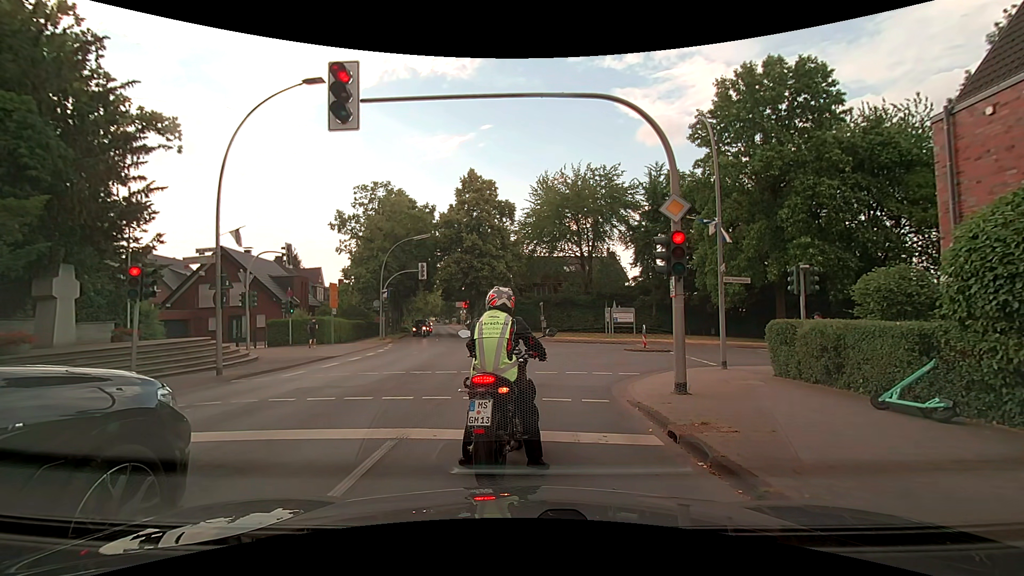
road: secondary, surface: asphalt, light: Day
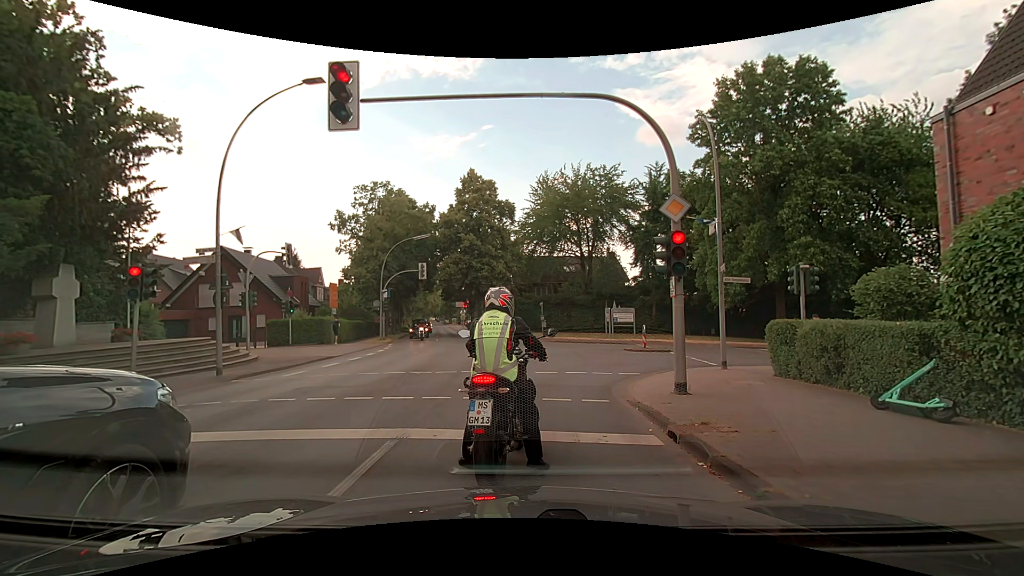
(0.0, 0.0) m; 0°
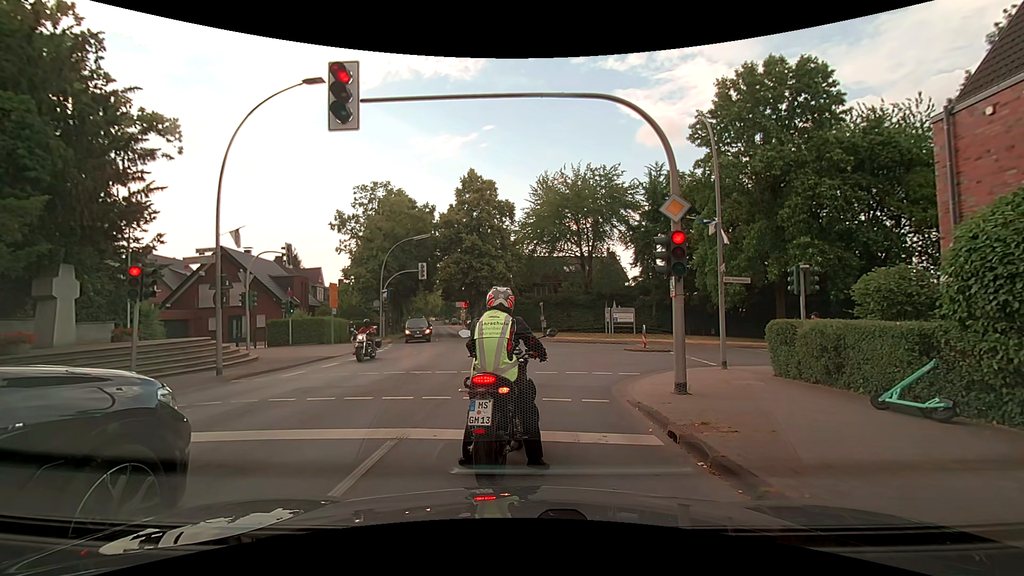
(0.0, 0.0) m; 0°
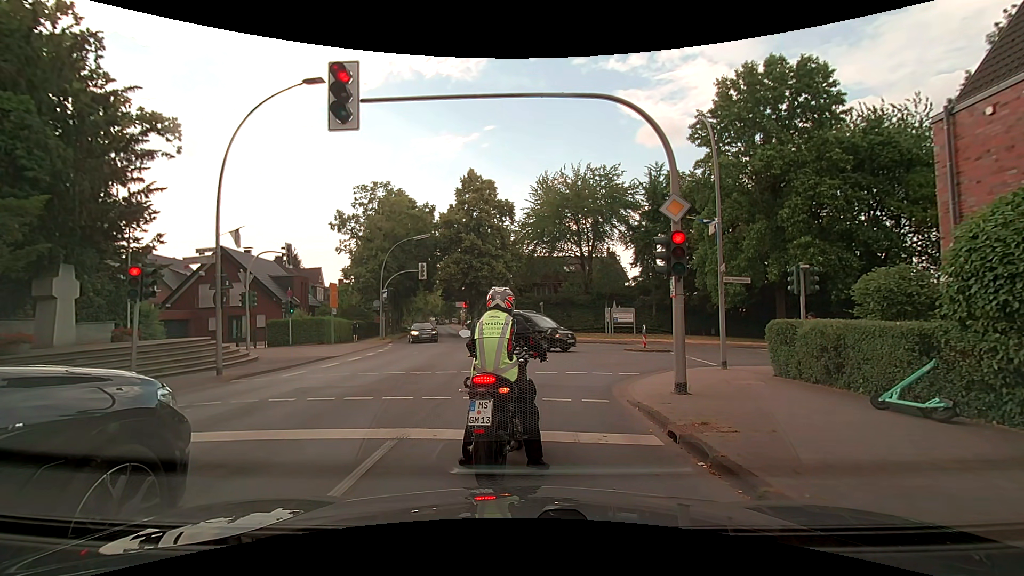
(0.0, 0.0) m; 0°
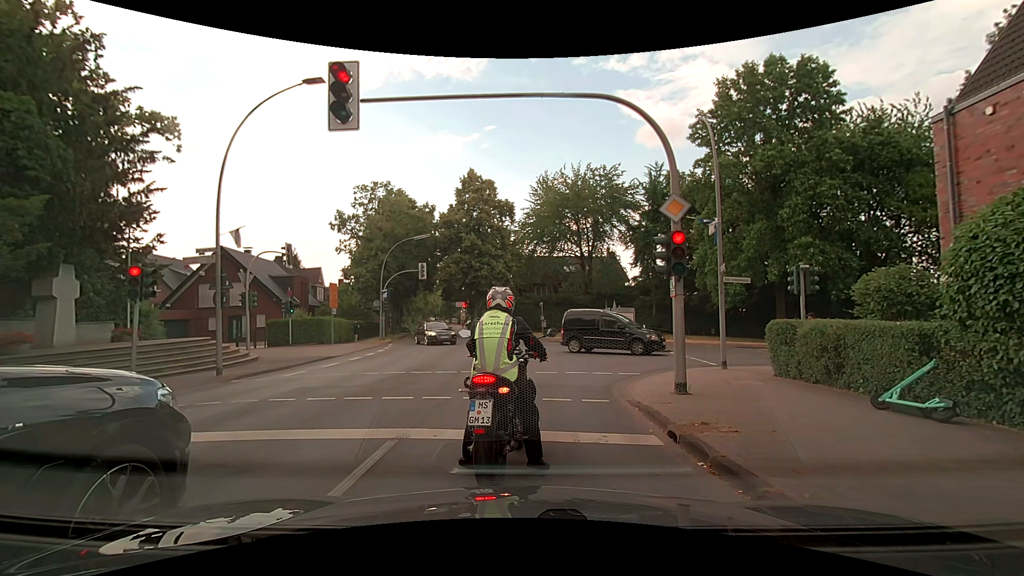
(0.0, 0.0) m; 0°
